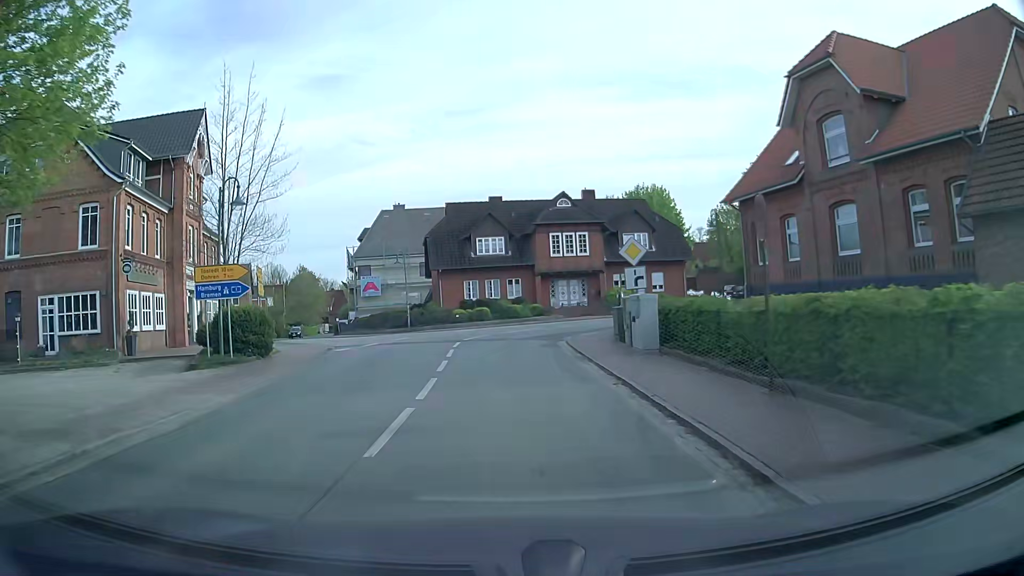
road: secondary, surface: asphalt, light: Day
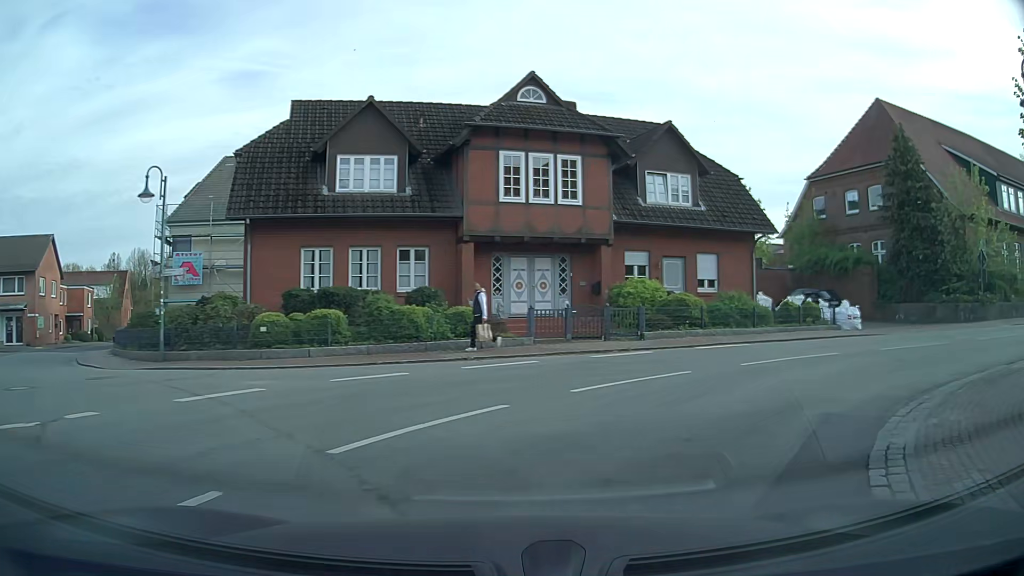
(+0.1, +26.2) m; +7°
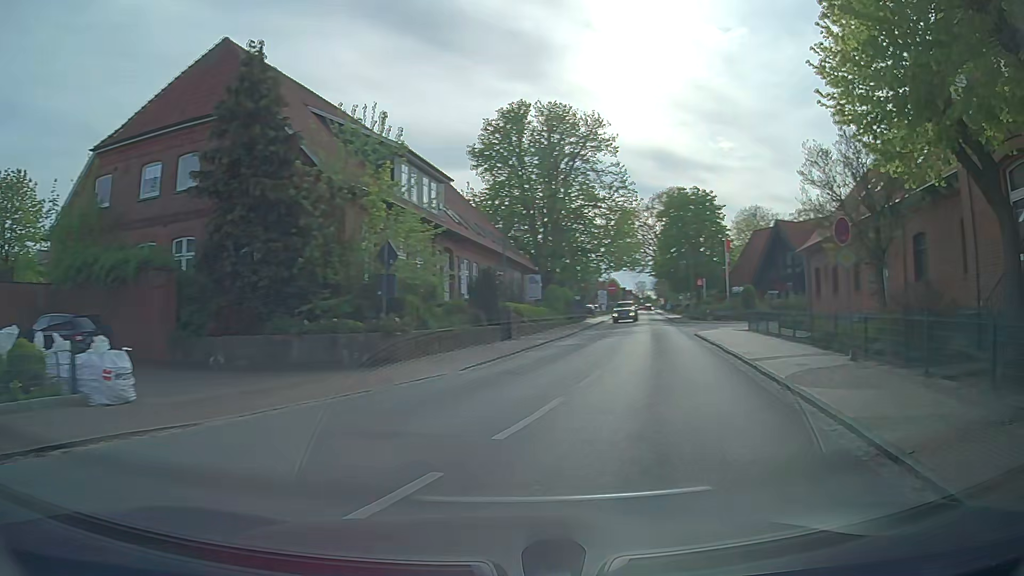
(+5.8, +12.1) m; +60°
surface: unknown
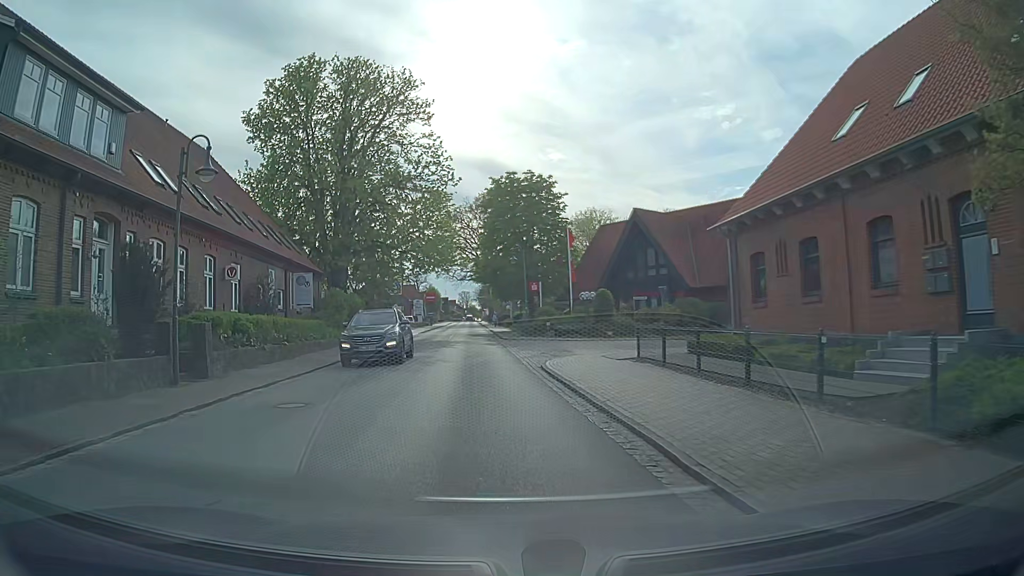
(+3.2, +13.7) m; +16°
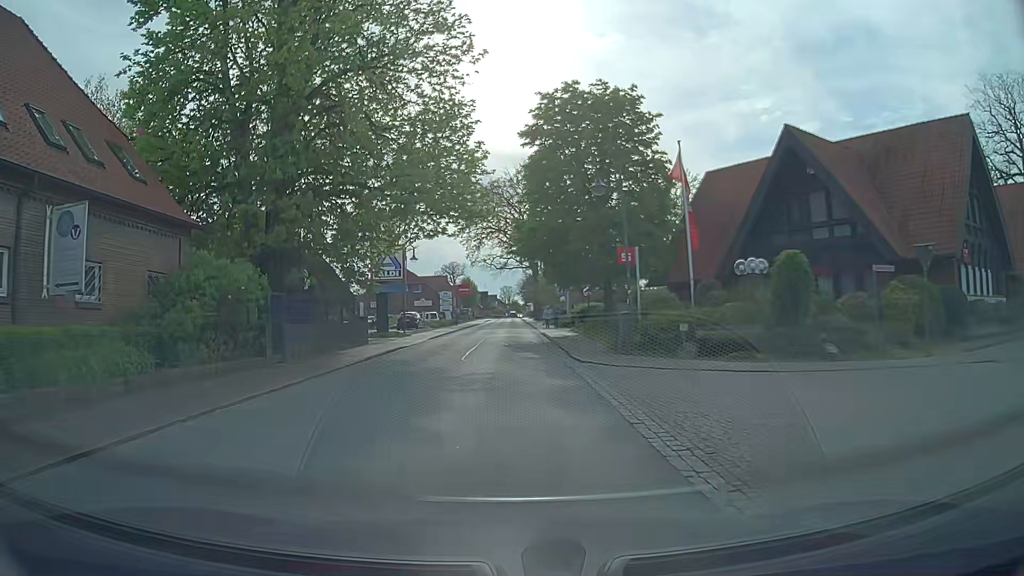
(-0.8, +22.4) m; -4°
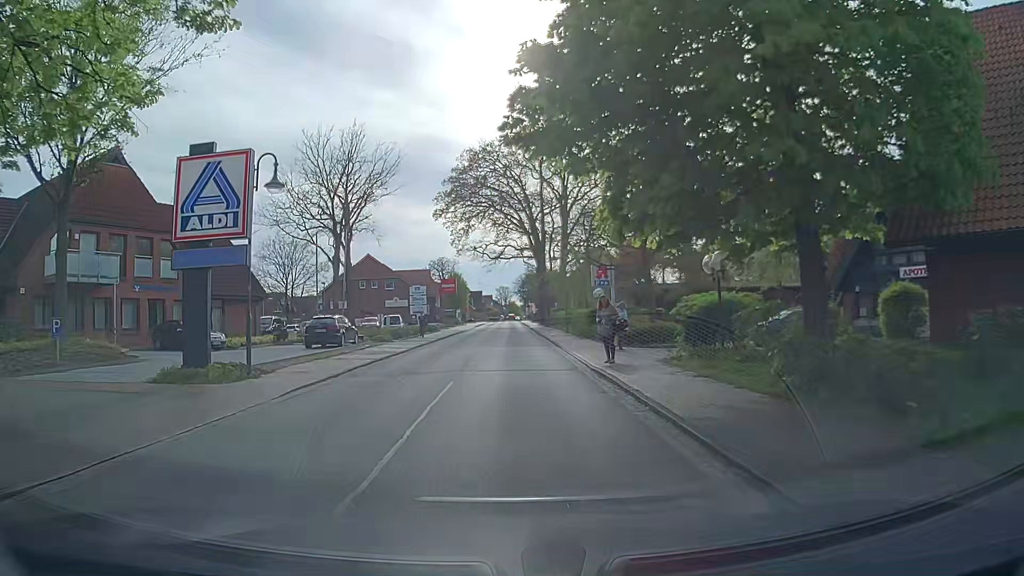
(0.0, +24.6) m; +1°
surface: asphalt
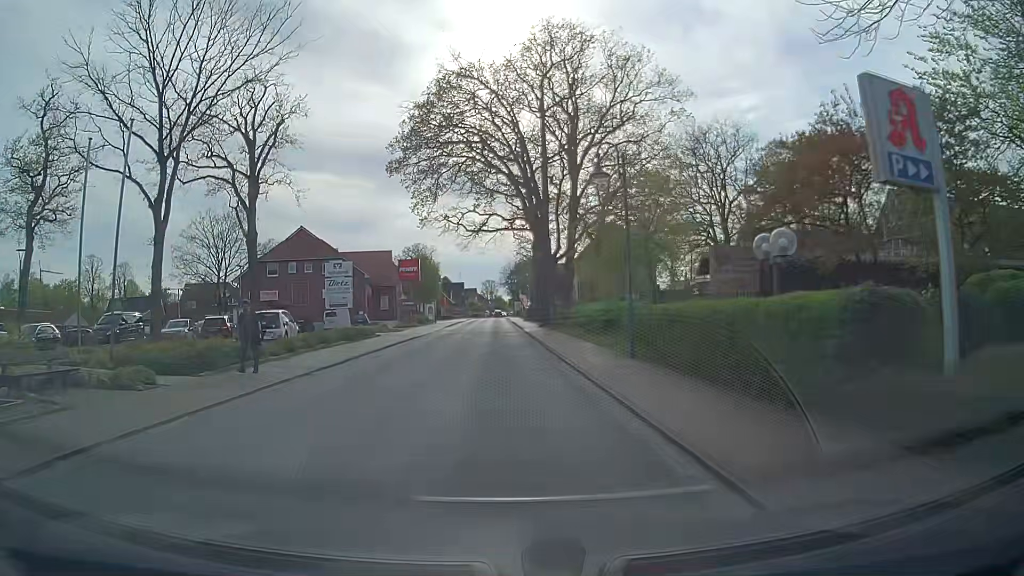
(0.0, +25.2) m; 0°
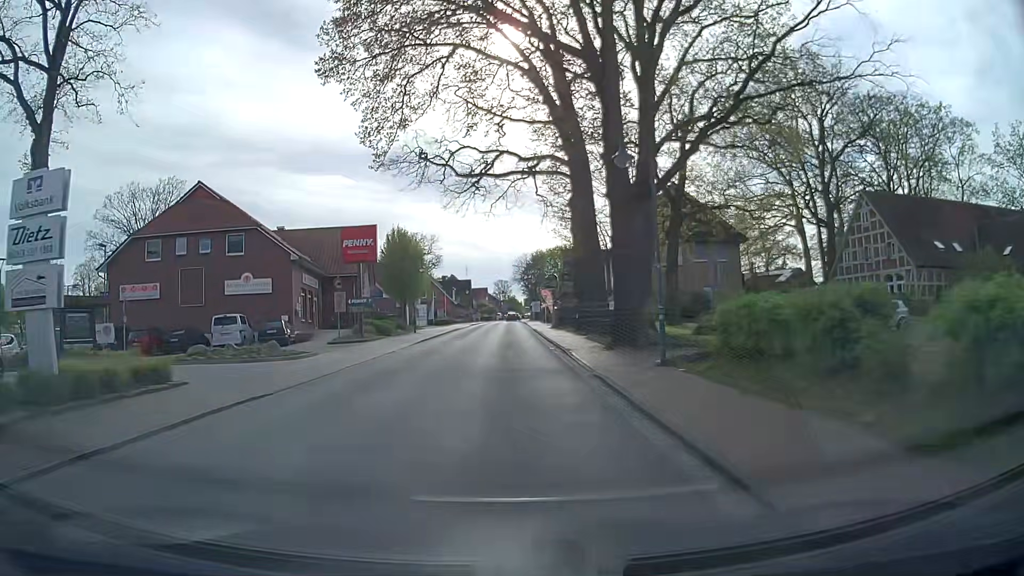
(-0.1, +26.1) m; -1°
